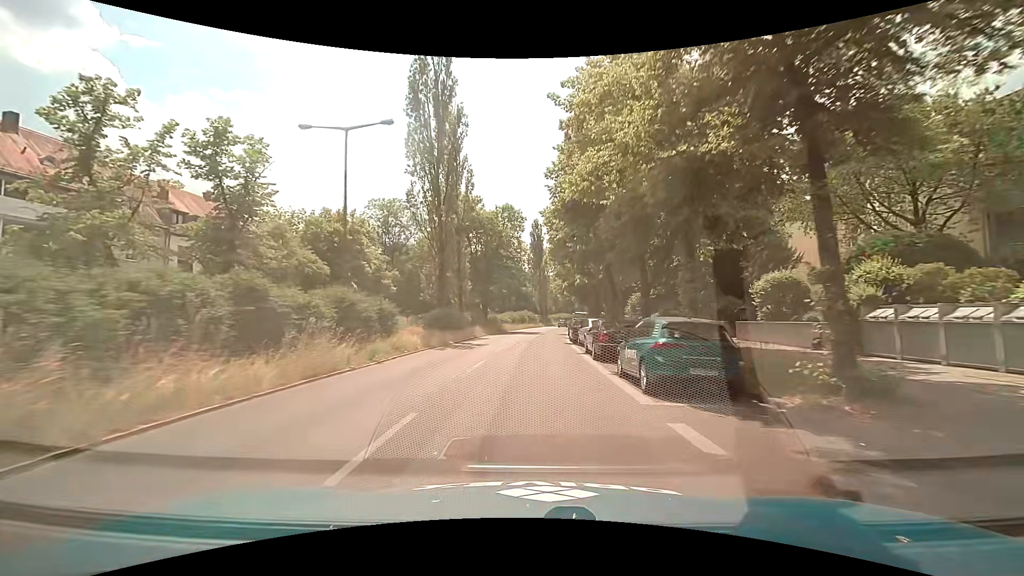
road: secondary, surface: asphalt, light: Day
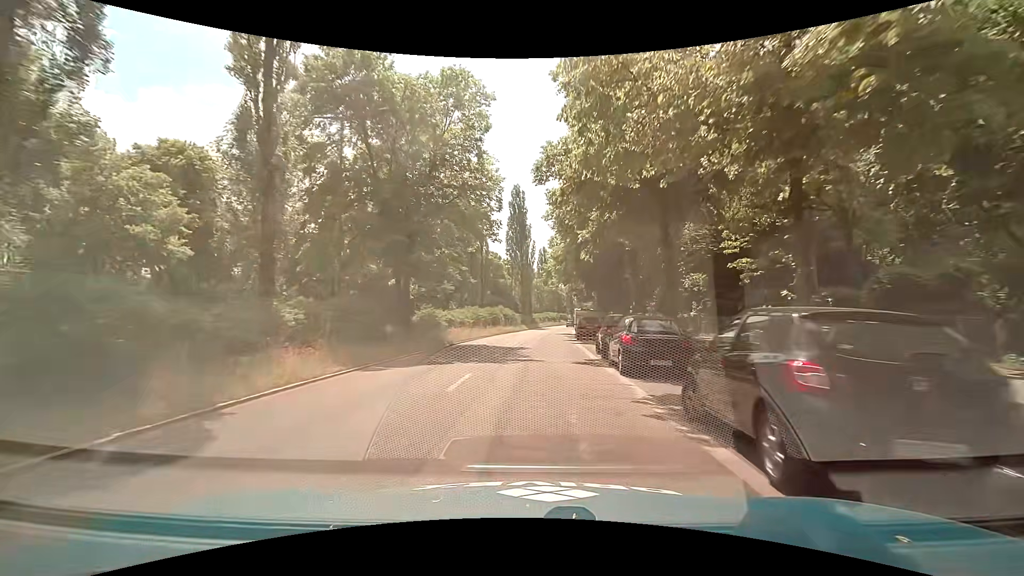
(+0.6, +30.6) m; +2°
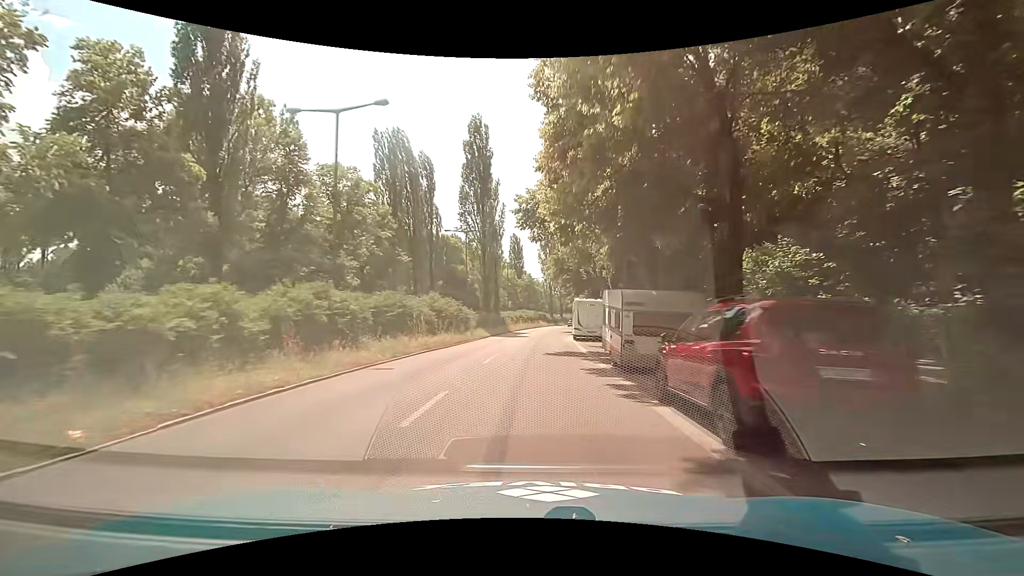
(+1.1, +30.0) m; +3°
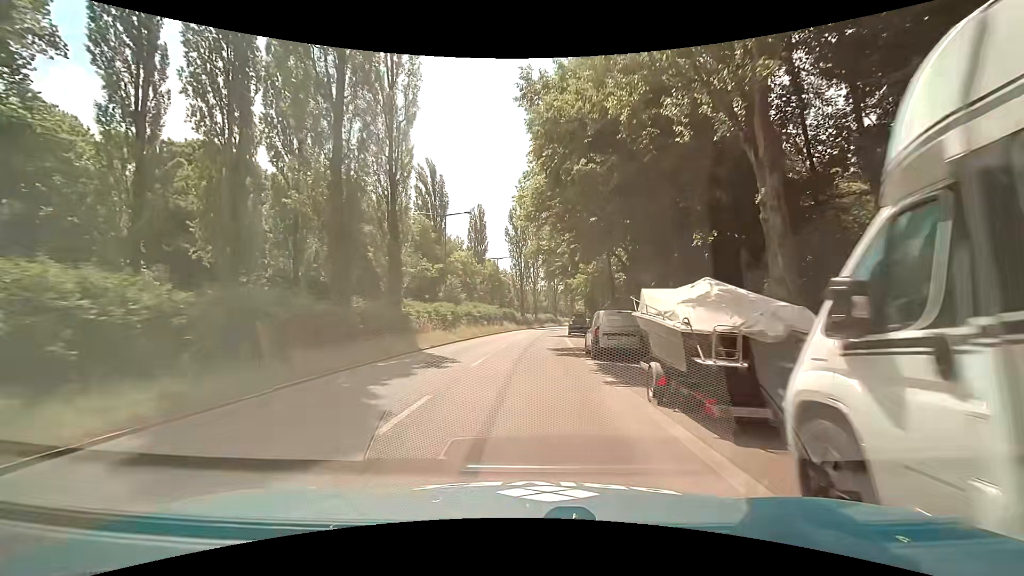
(+1.4, +36.5) m; +4°
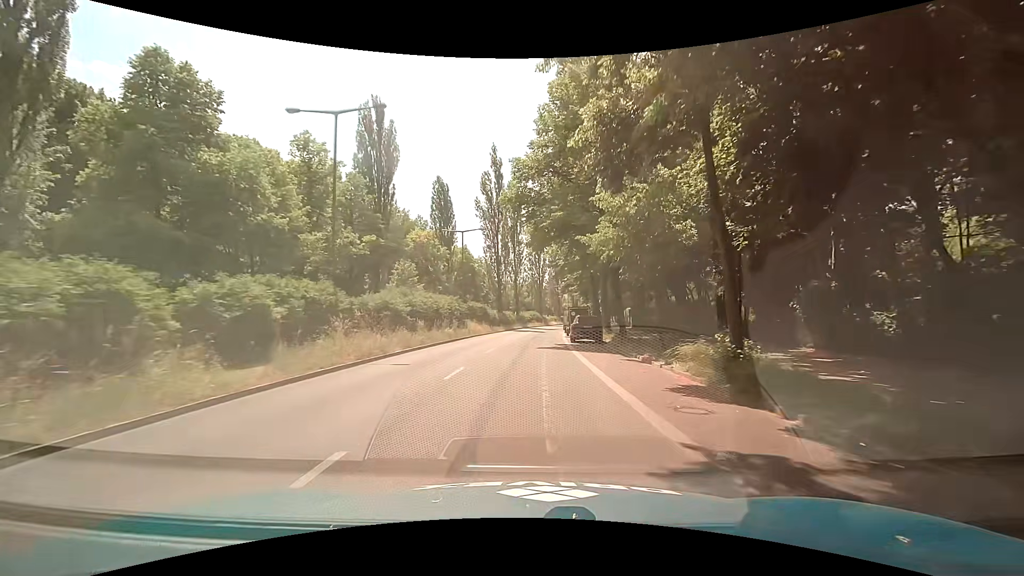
(+0.1, +21.7) m; +1°
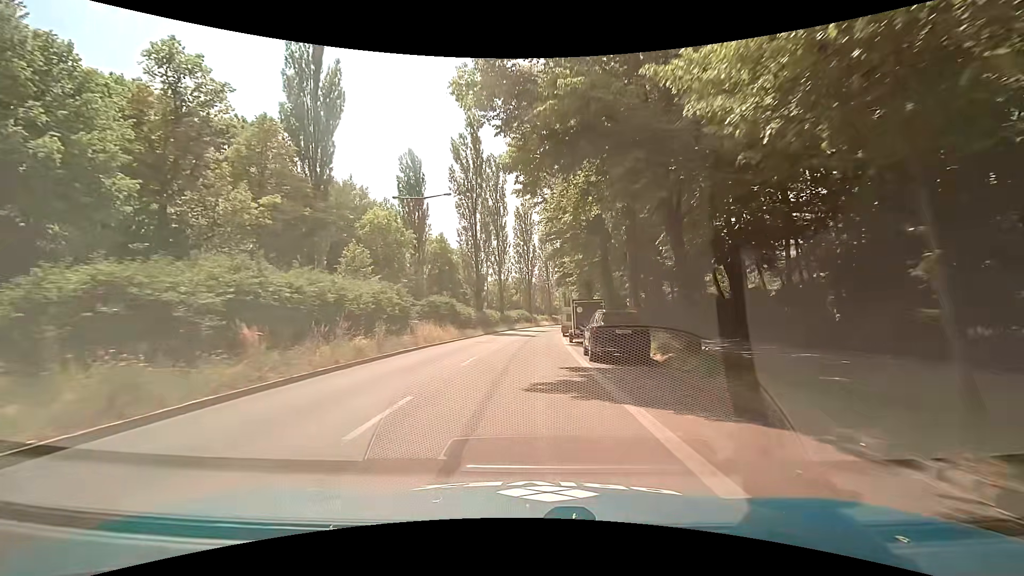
(+0.4, +14.4) m; +2°
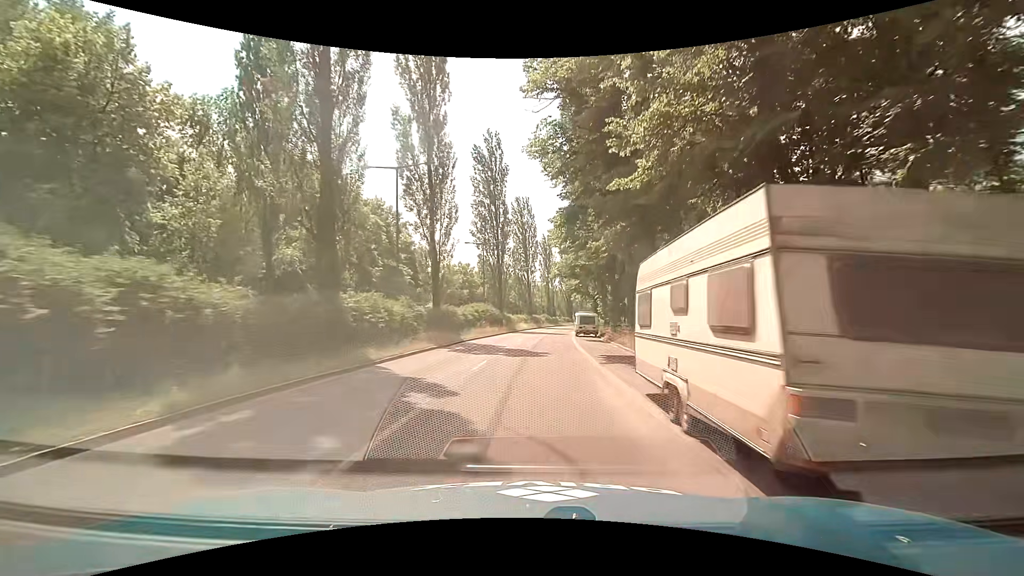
(+0.8, +37.4) m; +3°
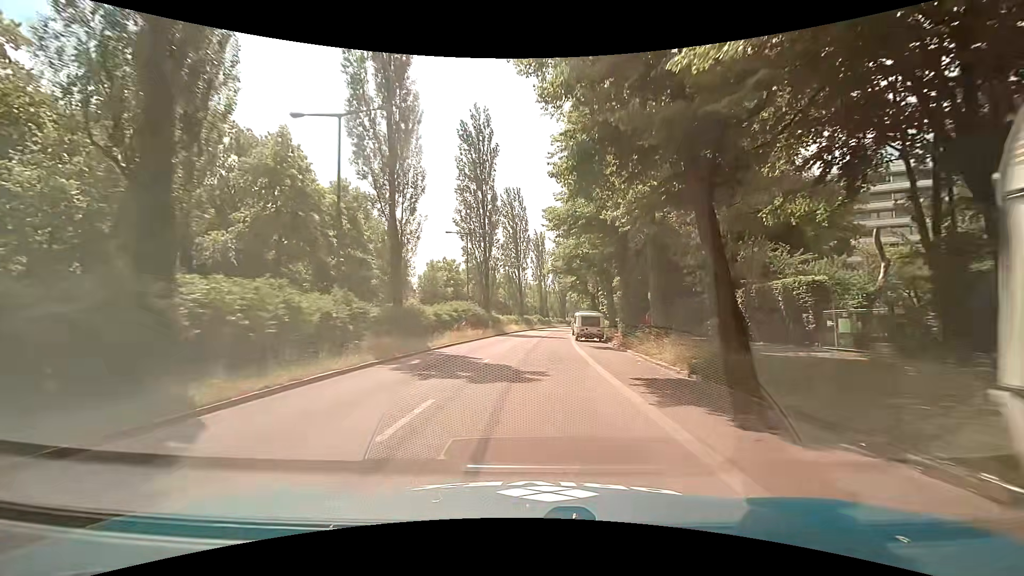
(+0.2, +7.8) m; +2°
(0, +10) (0, +20) (0, +30) (+1, +40) (+1, +50) (+2, +60) (+3, +70) (+4, +80) (+5, +90) (+6, +100) m
